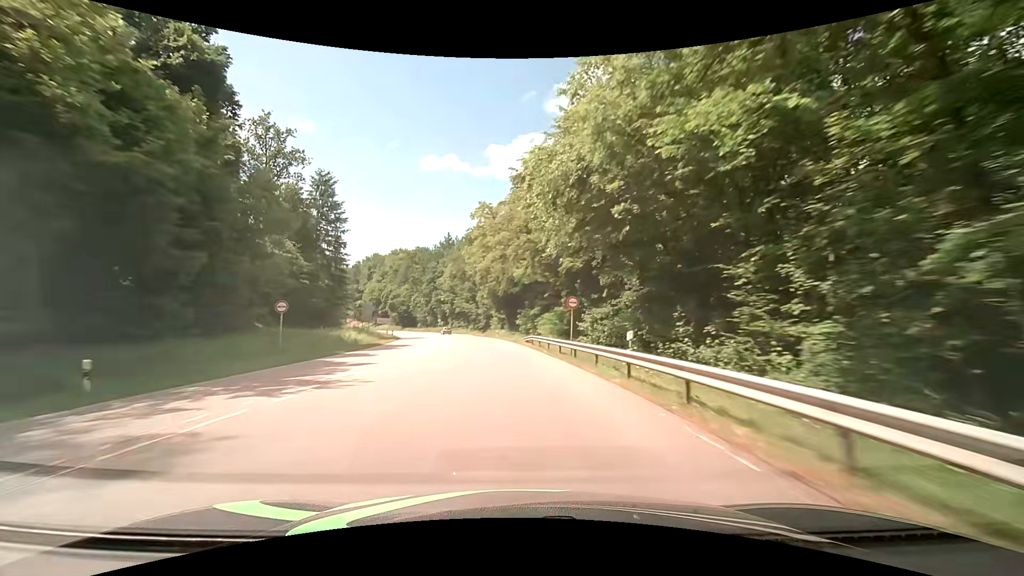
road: secondary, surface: asphalt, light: Day
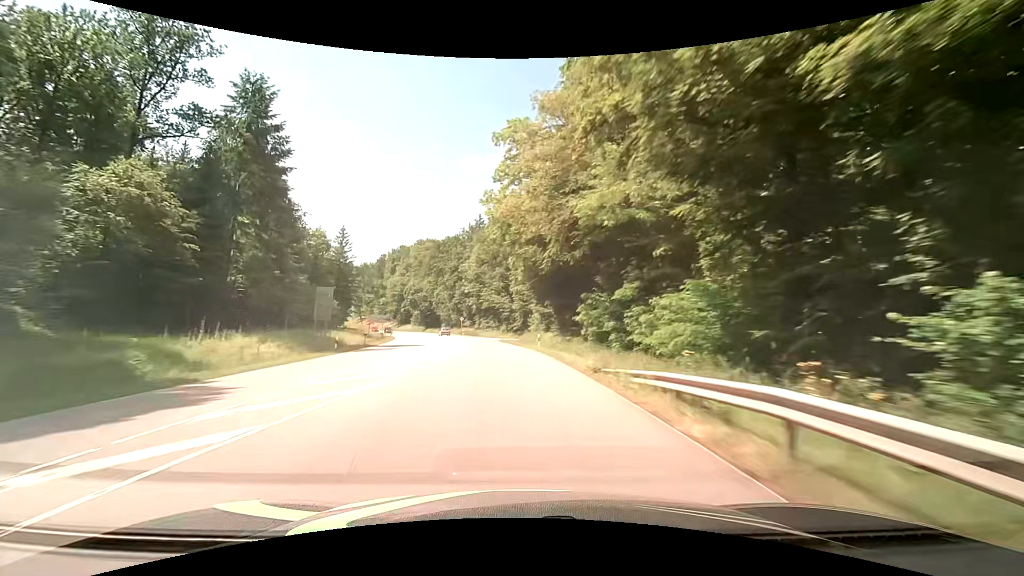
(-1.5, +31.5) m; -5°
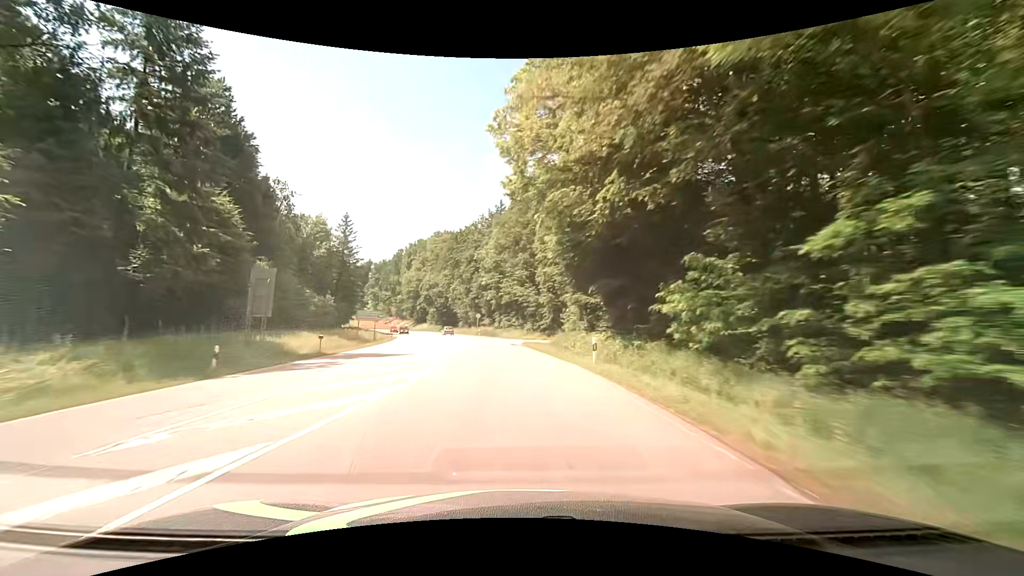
(-0.4, +15.8) m; -3°
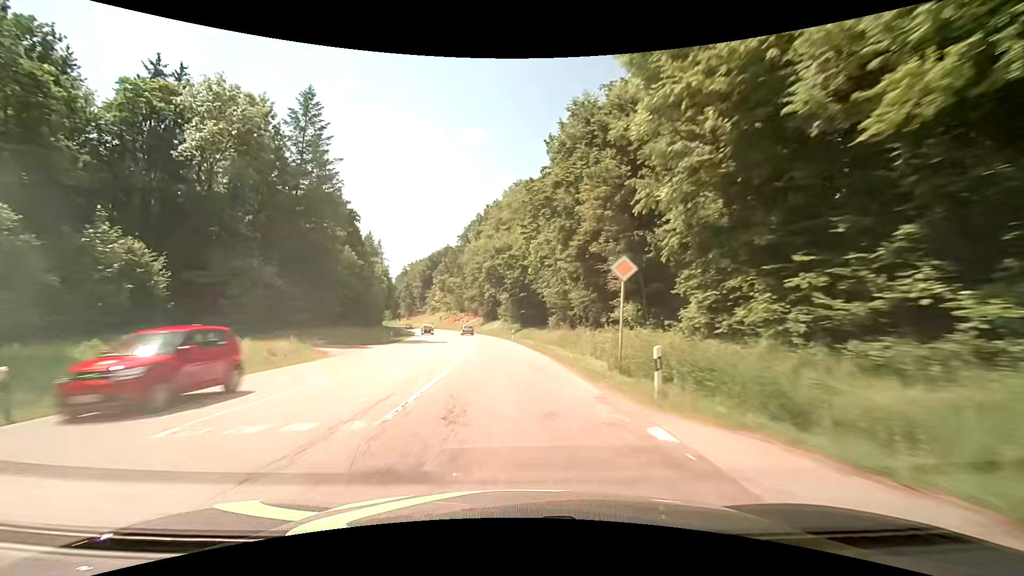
(-6.4, +62.1) m; -11°
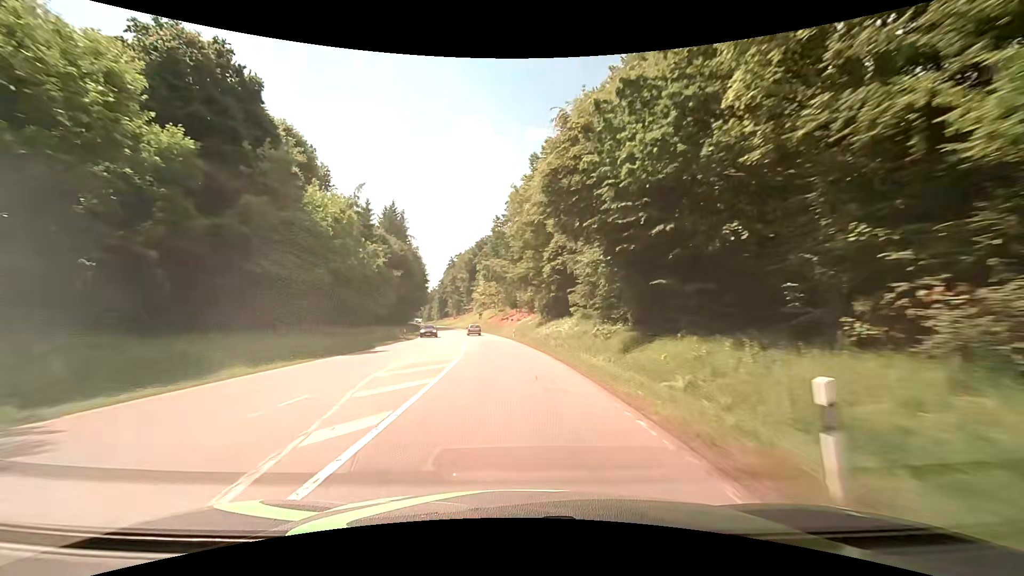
(-2.9, +44.3) m; -7°
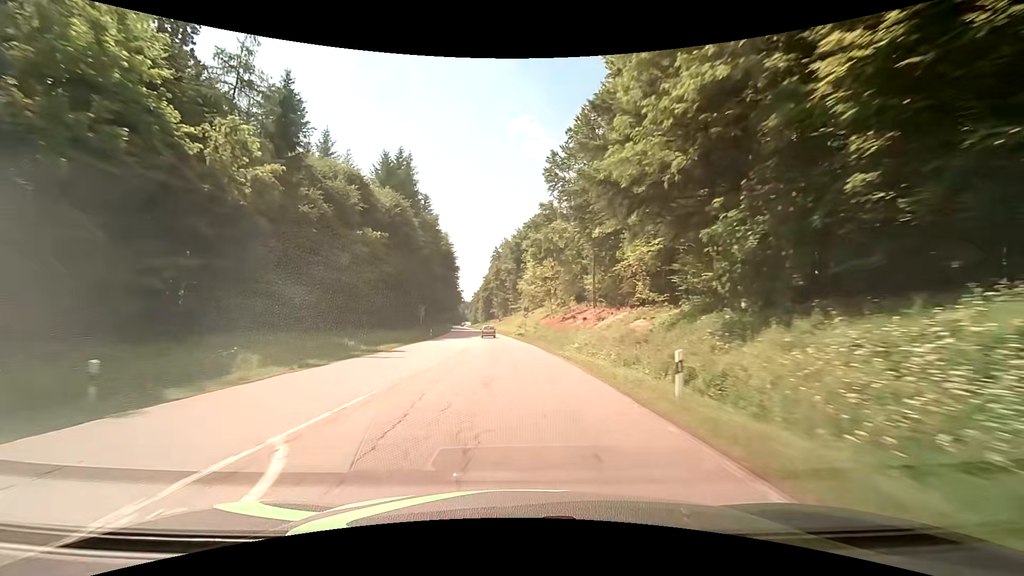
(-2.5, +42.3) m; -6°
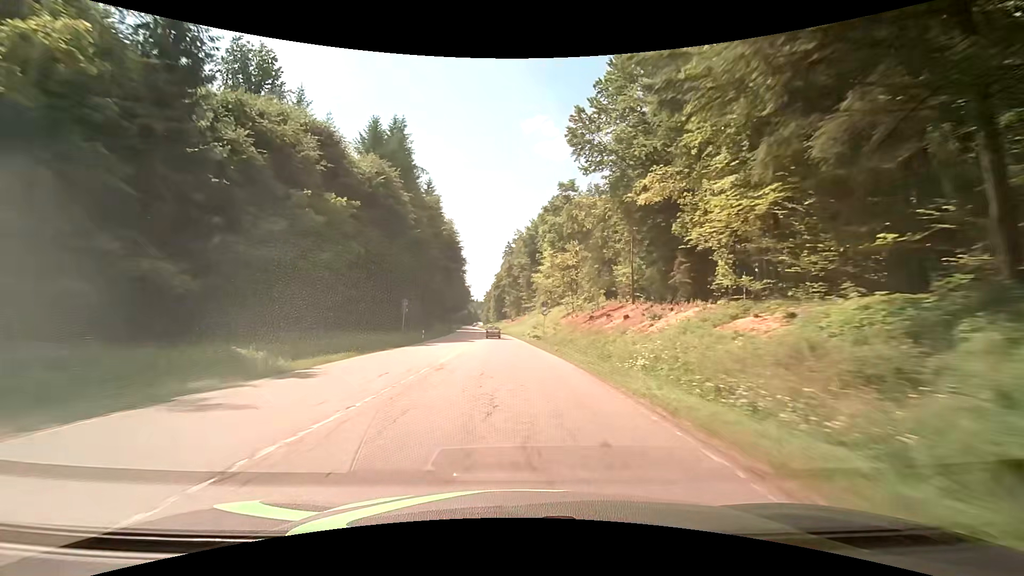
(-0.2, +13.8) m; -2°
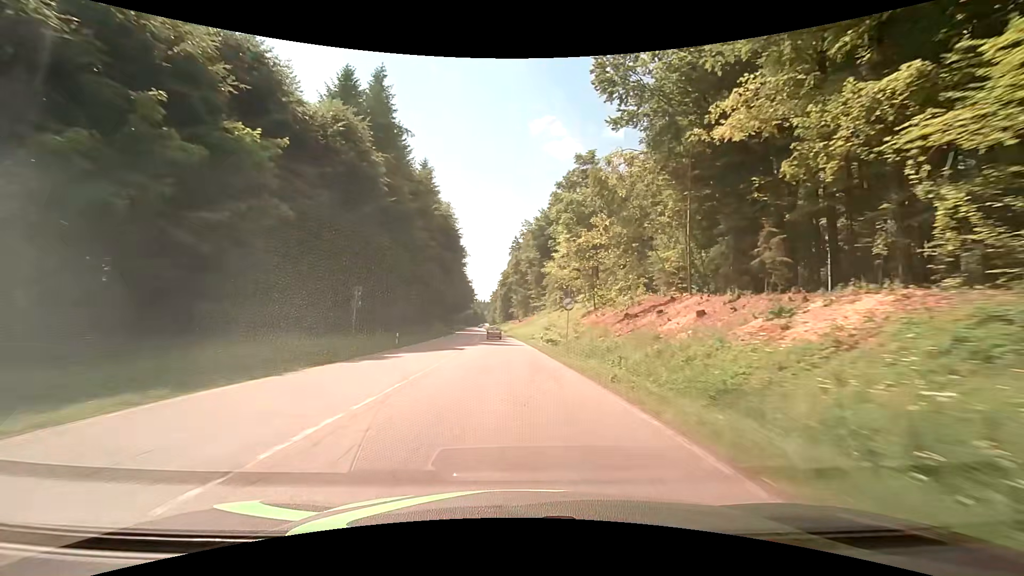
(-0.1, +13.6) m; -1°
